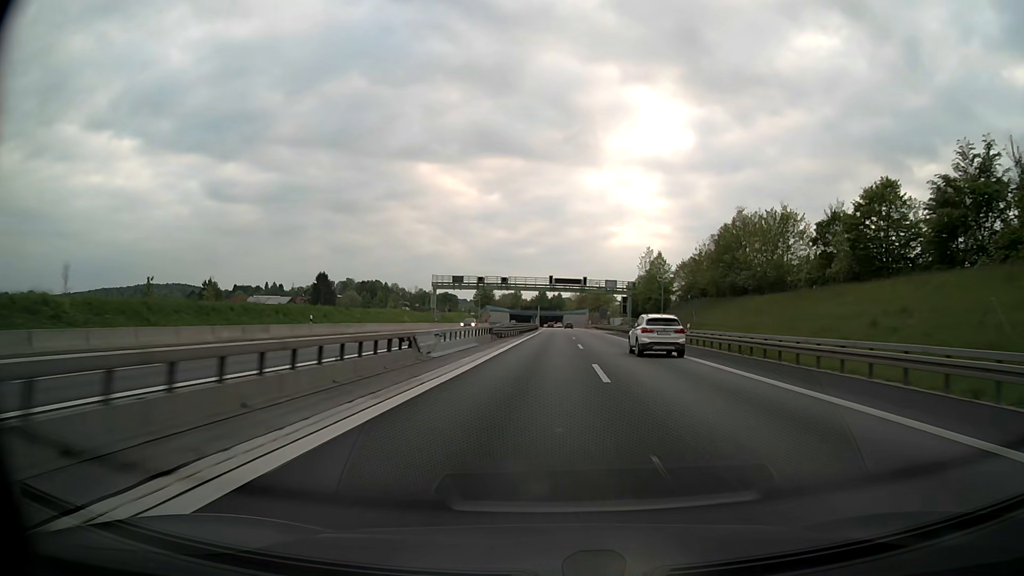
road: motorway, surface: asphalt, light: Day
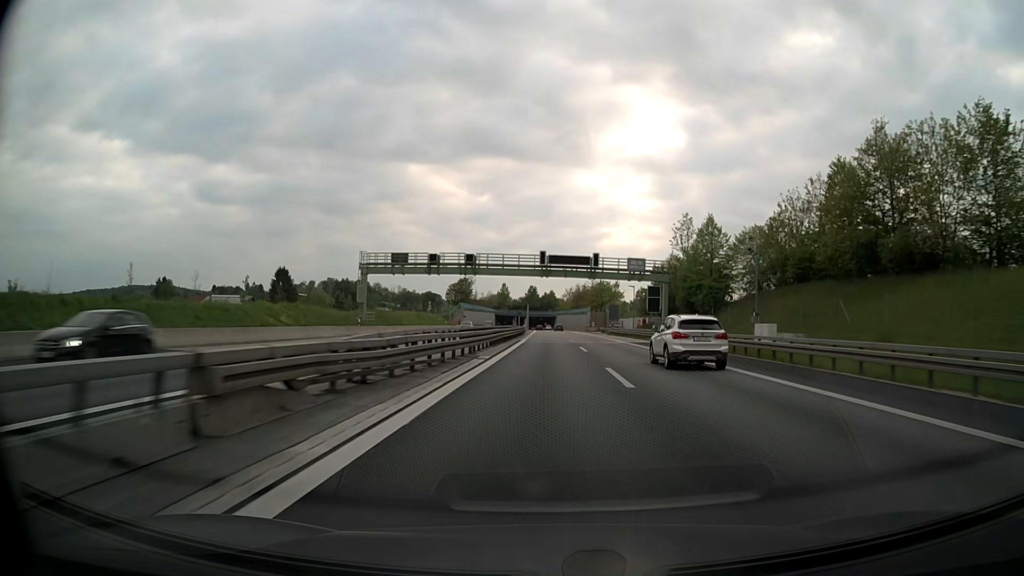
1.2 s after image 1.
(+0.2, +36.7) m; +1°
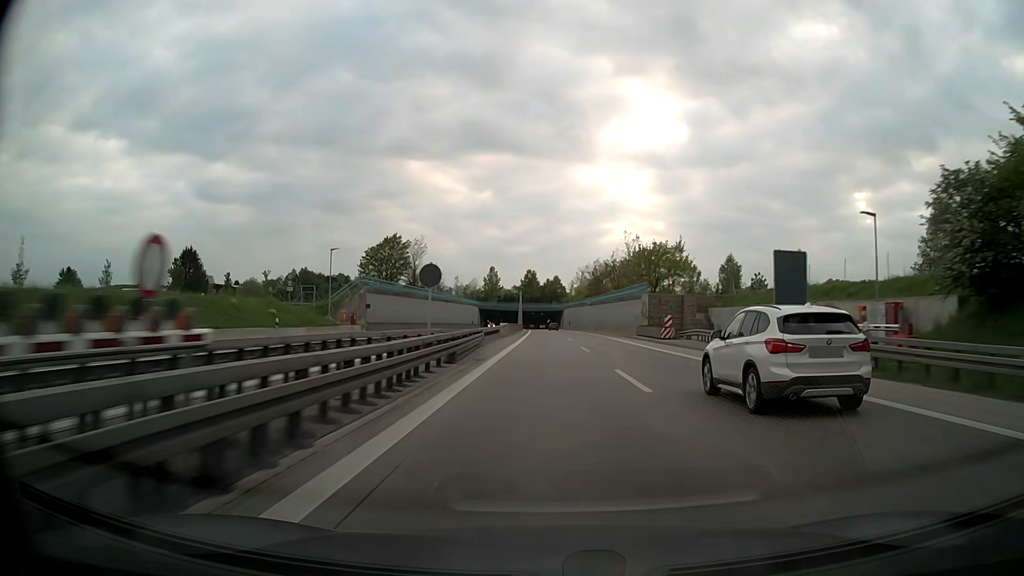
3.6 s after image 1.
(+0.1, +73.1) m; 0°
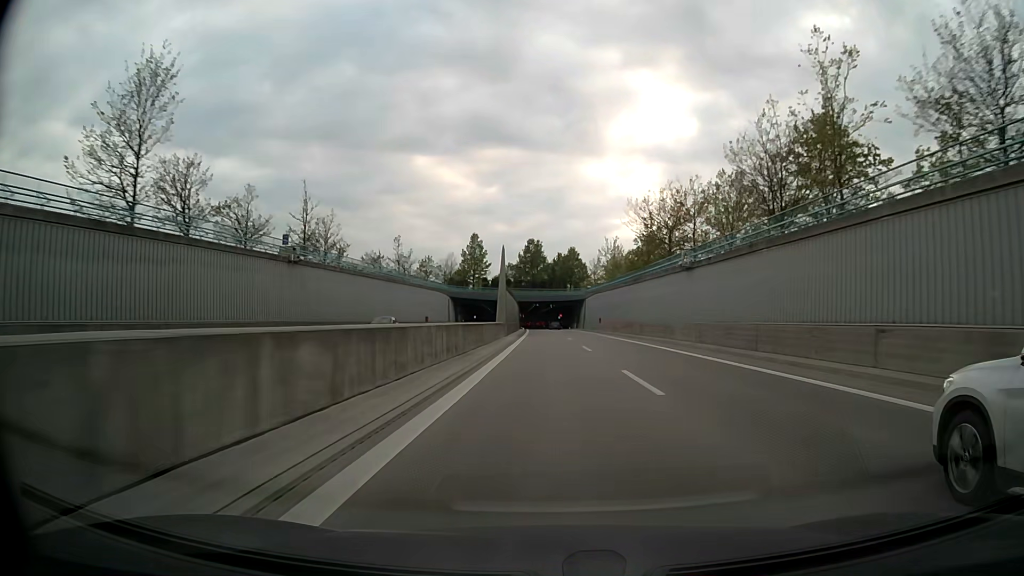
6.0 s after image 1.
(-0.5, +73.0) m; -1°
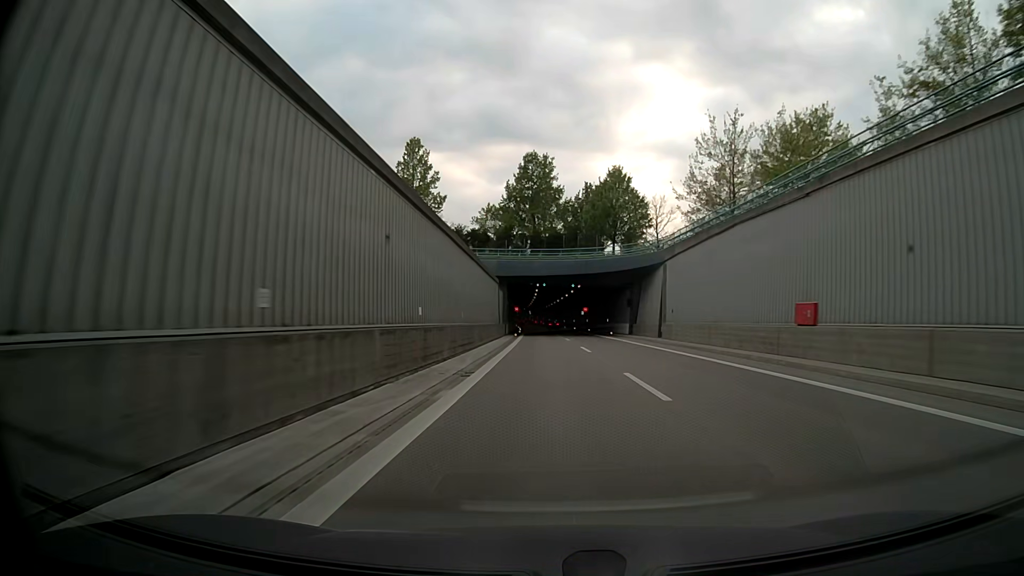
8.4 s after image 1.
(-0.4, +73.1) m; -1°
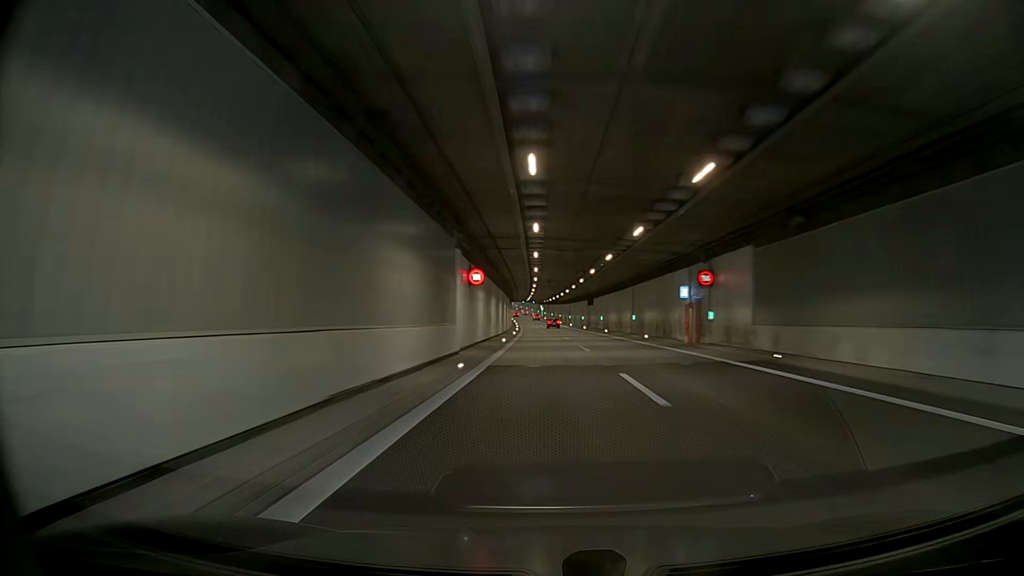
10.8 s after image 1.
(-0.7, +73.1) m; -2°
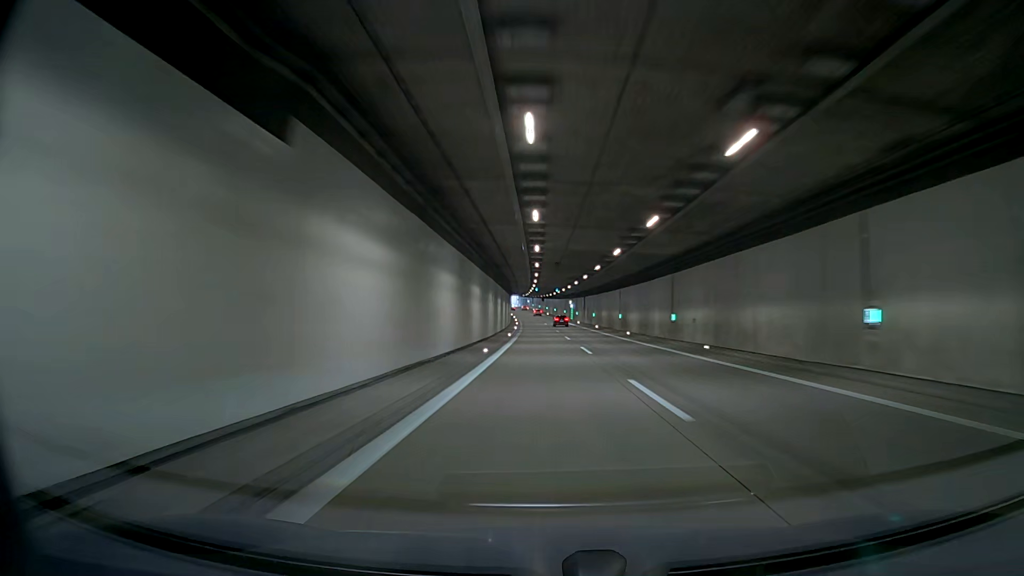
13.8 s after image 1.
(-1.1, +91.4) m; 0°
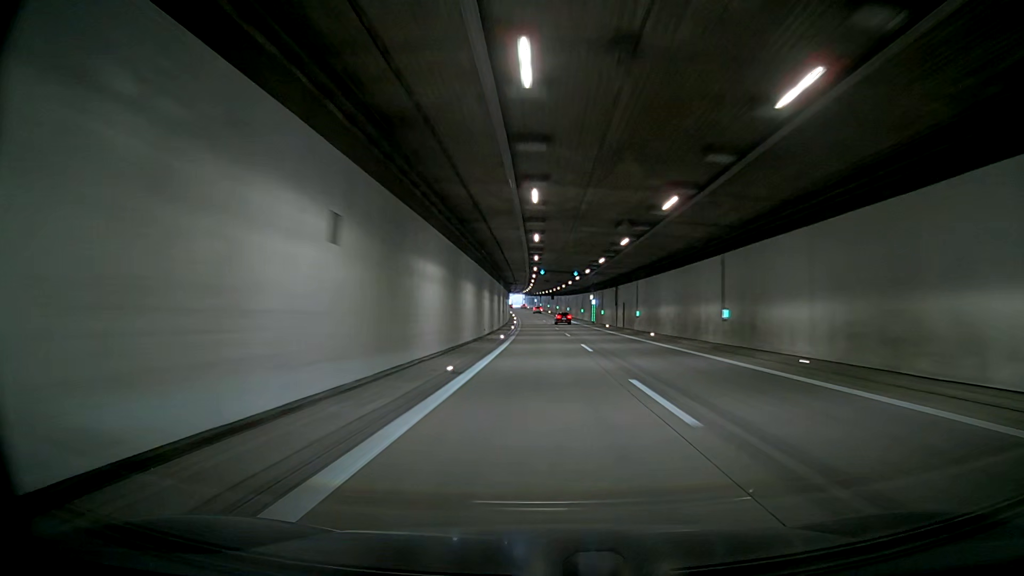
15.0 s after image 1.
(+0.3, +36.5) m; +1°
